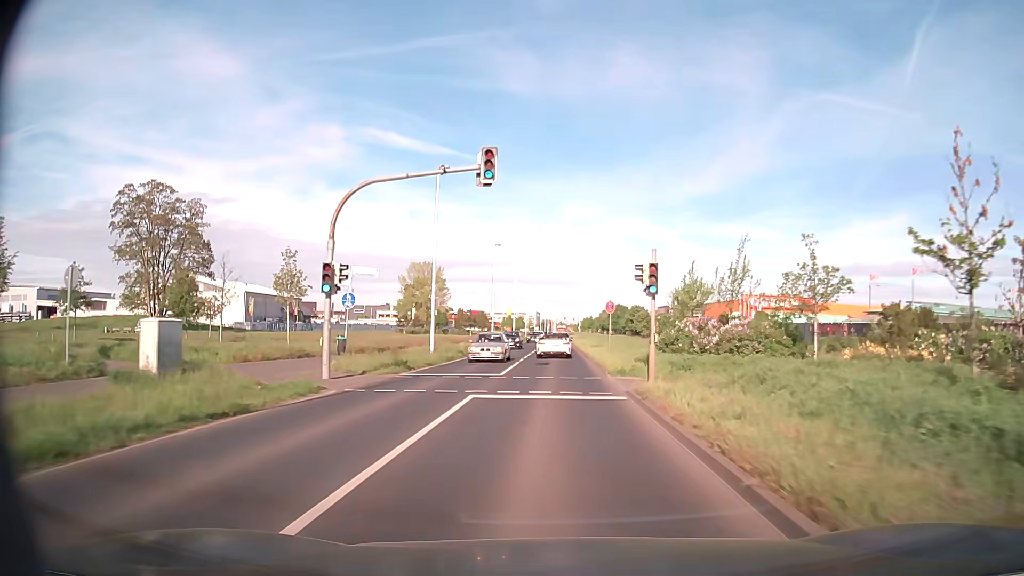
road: secondary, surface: asphalt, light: Day
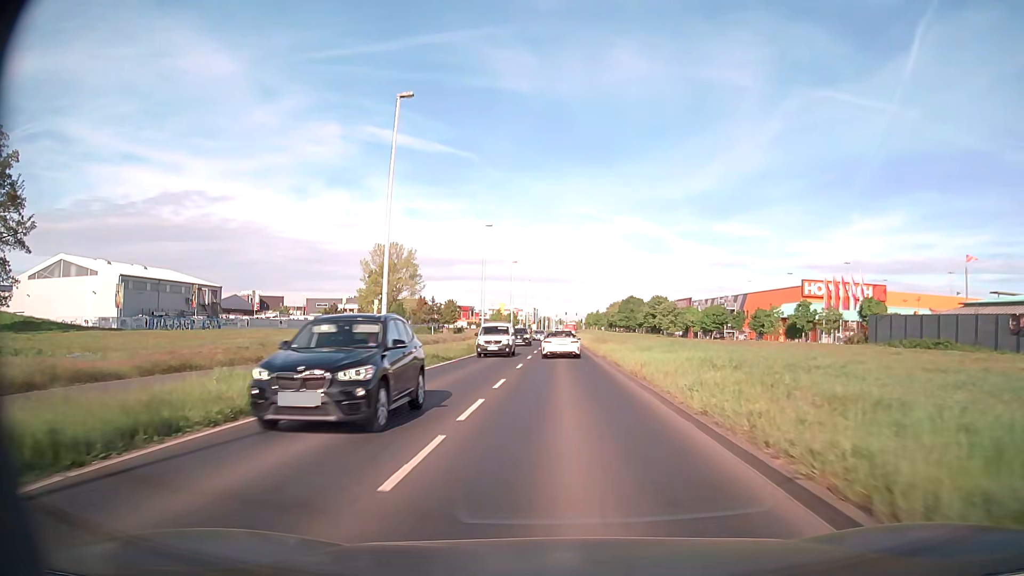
(-0.1, +41.1) m; 0°
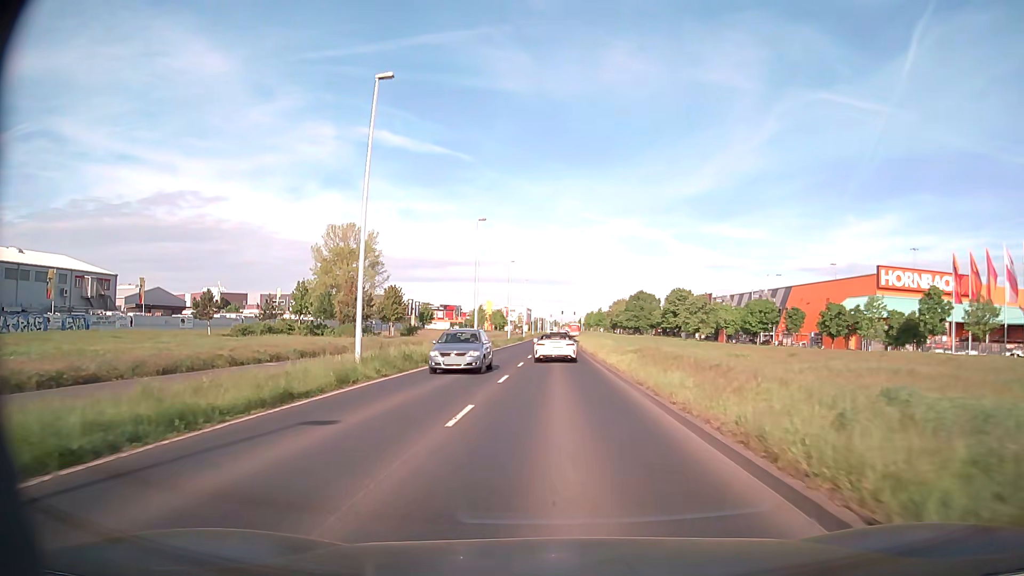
(+0.1, +32.2) m; 0°
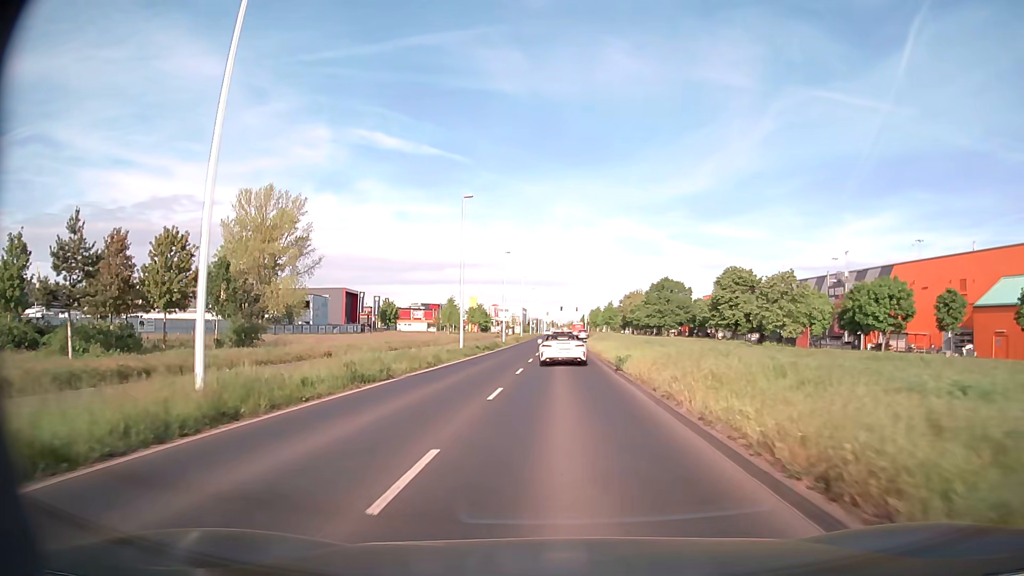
(+0.2, +39.3) m; 0°
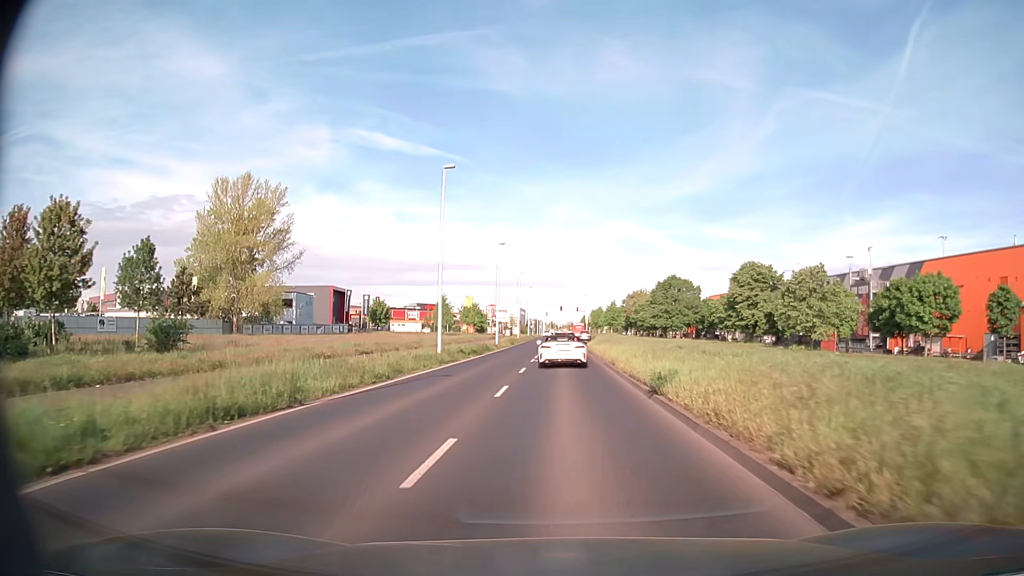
(0.0, +7.7) m; 0°
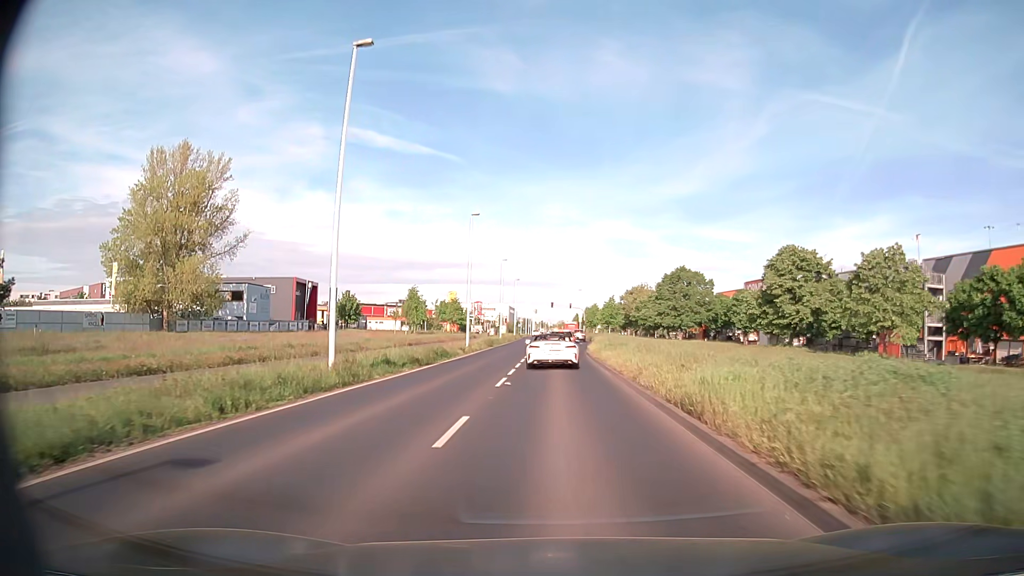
(+0.1, +15.3) m; +1°
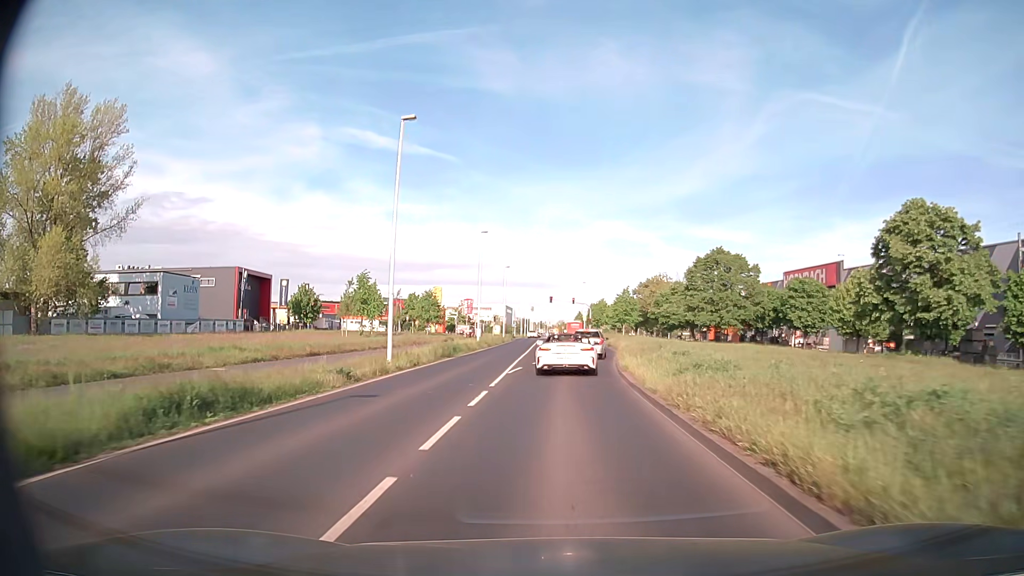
(+0.1, +22.6) m; 0°
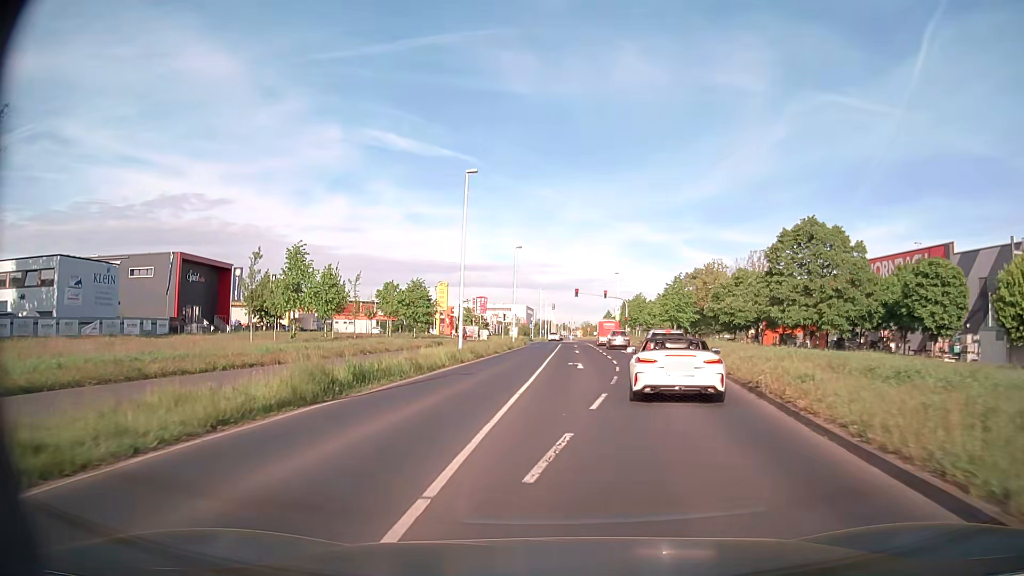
(-0.3, +22.1) m; -2°
(0, +10) (0, +20) (+1, +30) (+1, +40) (+2, +50) (+2, +60) (+2, +70) (+2, +80) (+1, +90) (-6, +97) m
